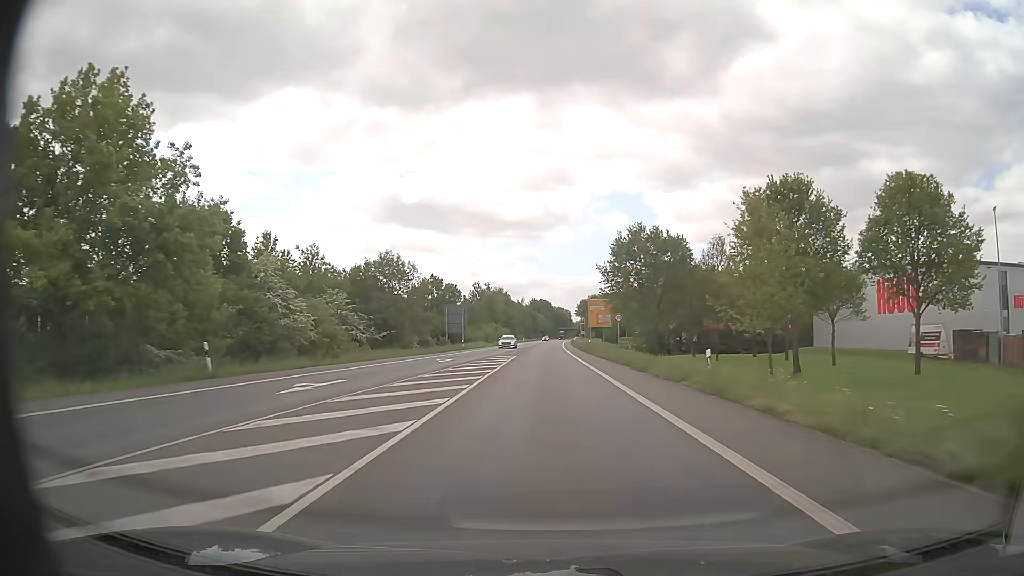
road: primary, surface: asphalt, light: Day
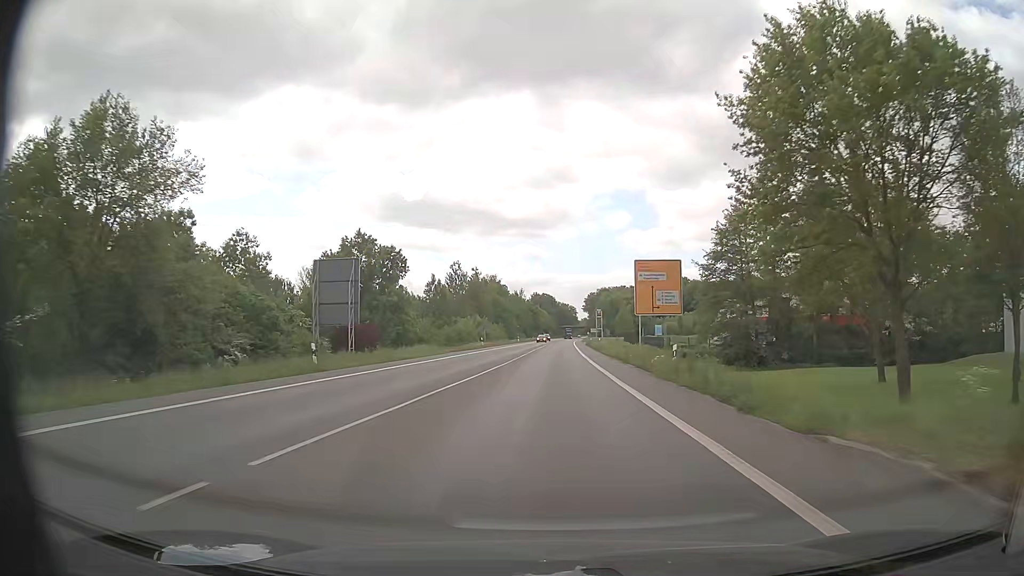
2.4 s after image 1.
(-0.3, +45.8) m; 0°
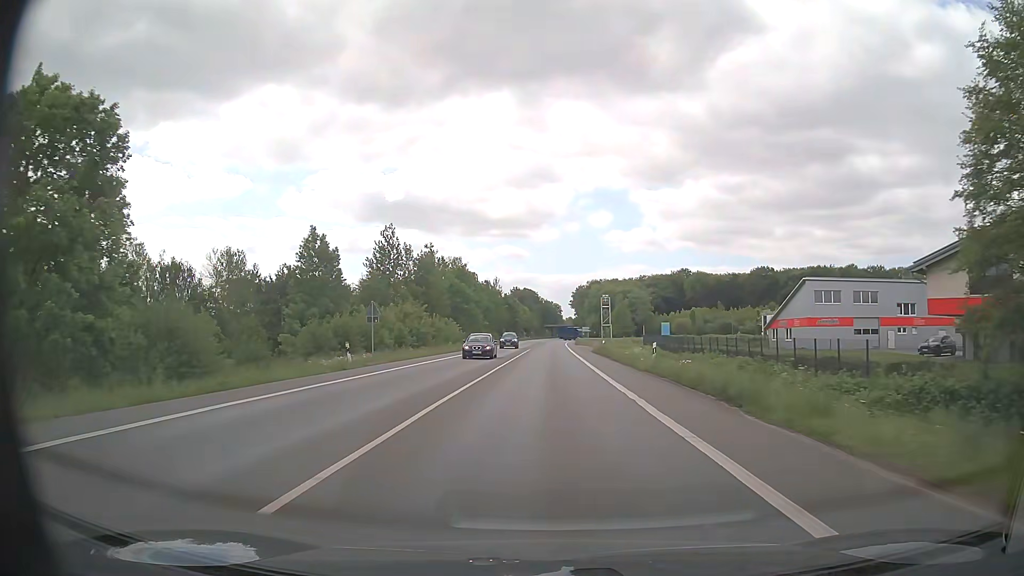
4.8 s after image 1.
(+0.5, +45.8) m; +1°
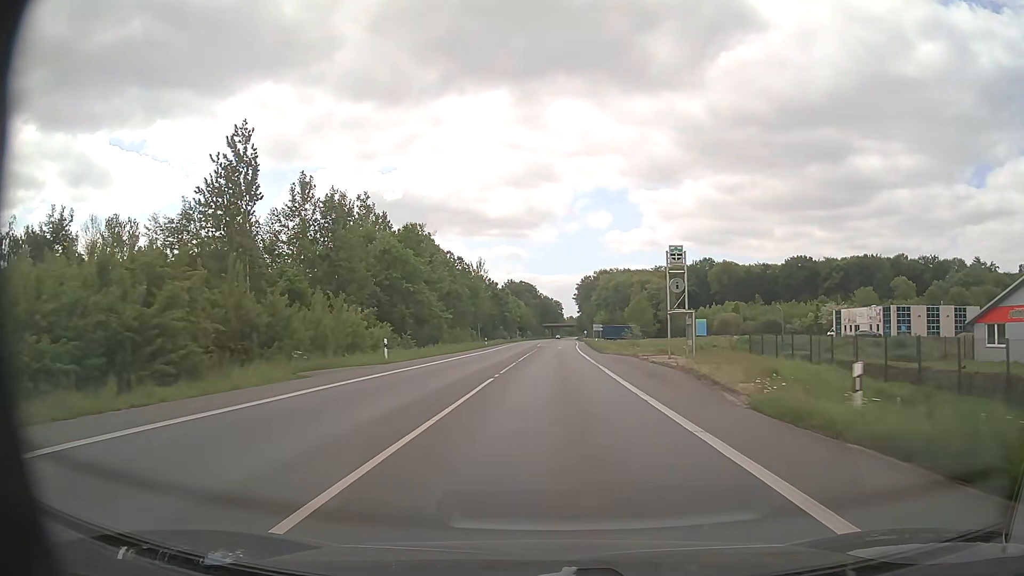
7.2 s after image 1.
(-0.1, +45.8) m; 0°
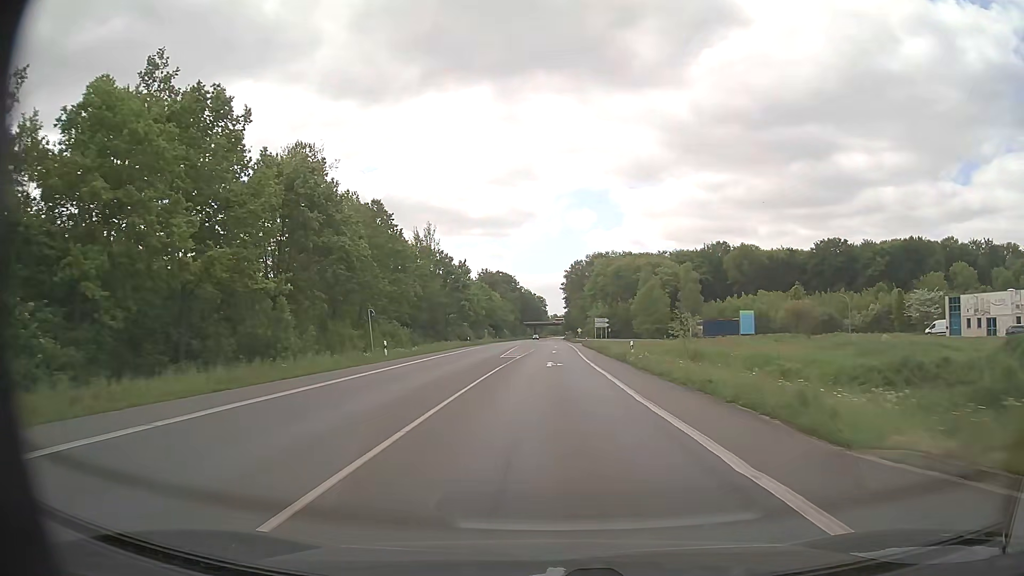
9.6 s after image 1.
(+0.3, +45.8) m; +1°
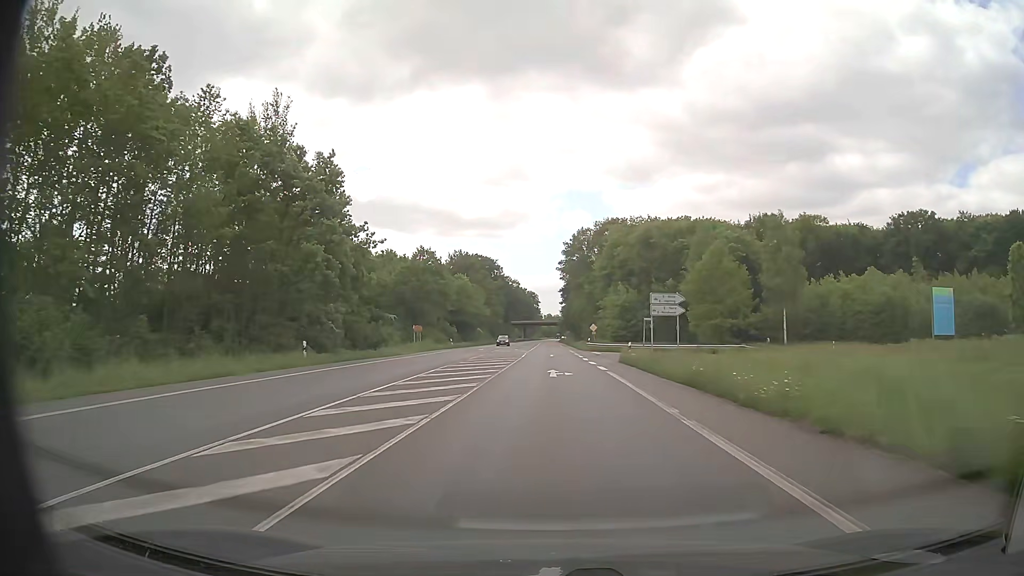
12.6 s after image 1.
(+0.6, +57.3) m; +1°
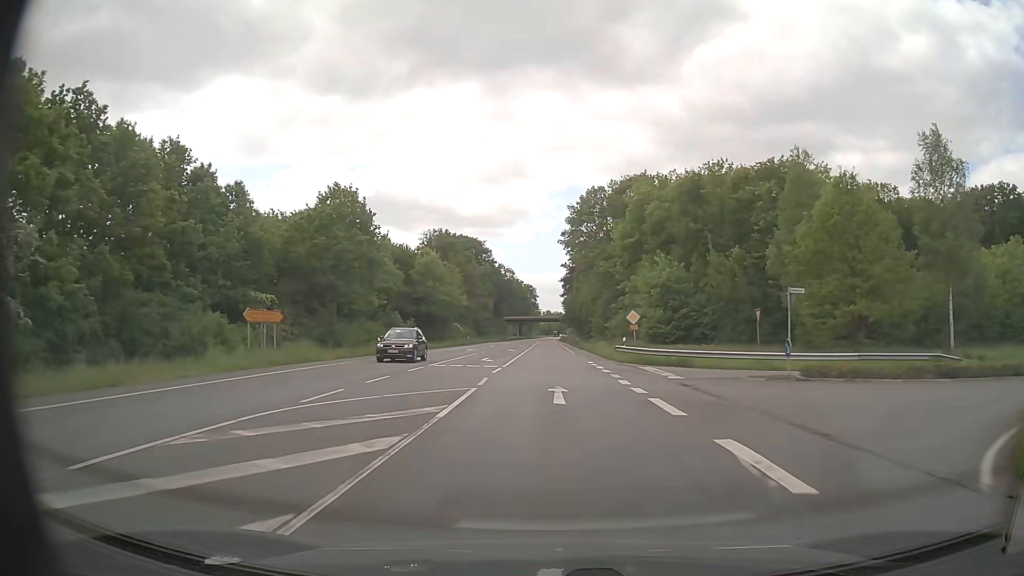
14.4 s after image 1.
(+0.1, +34.4) m; 0°
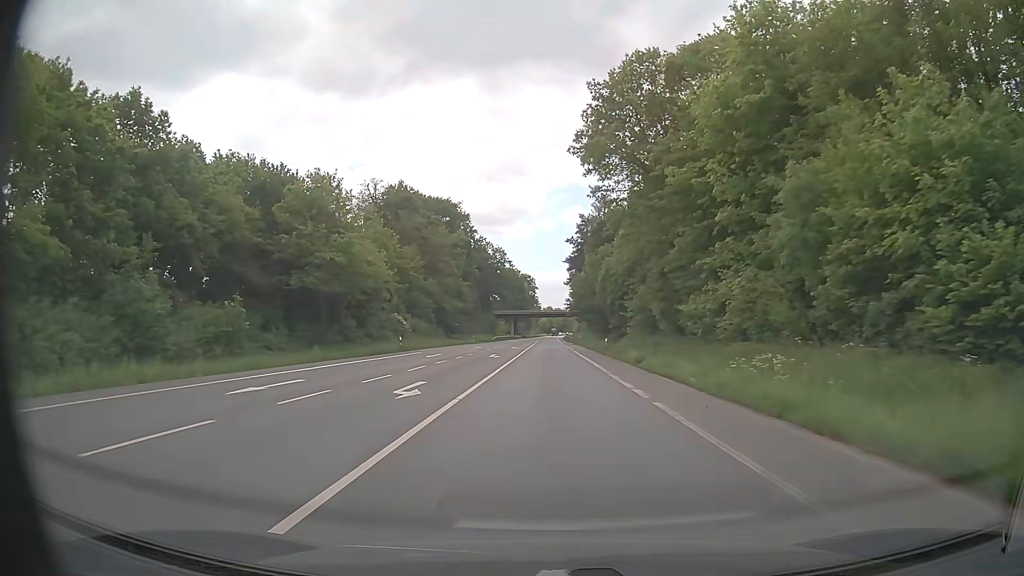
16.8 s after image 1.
(-0.2, +45.9) m; 0°
(0, +10) (0, +20) (0, +30) (0, +40) (0, +50) (0, +60) (0, +70) (0, +80) (0, +90) (0, +100) m
